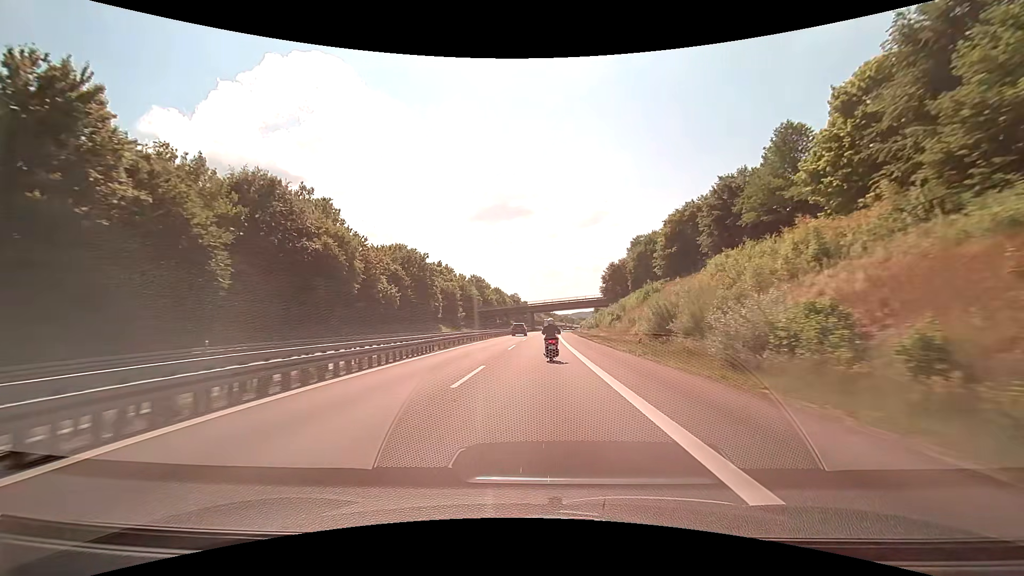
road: motorway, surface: asphalt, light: Day
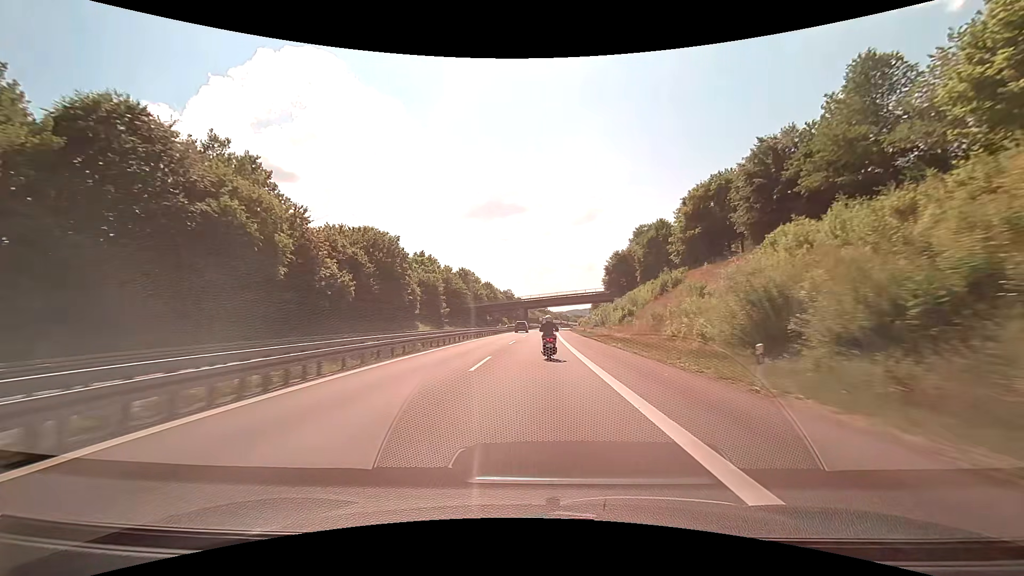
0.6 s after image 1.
(0.0, +14.7) m; 0°
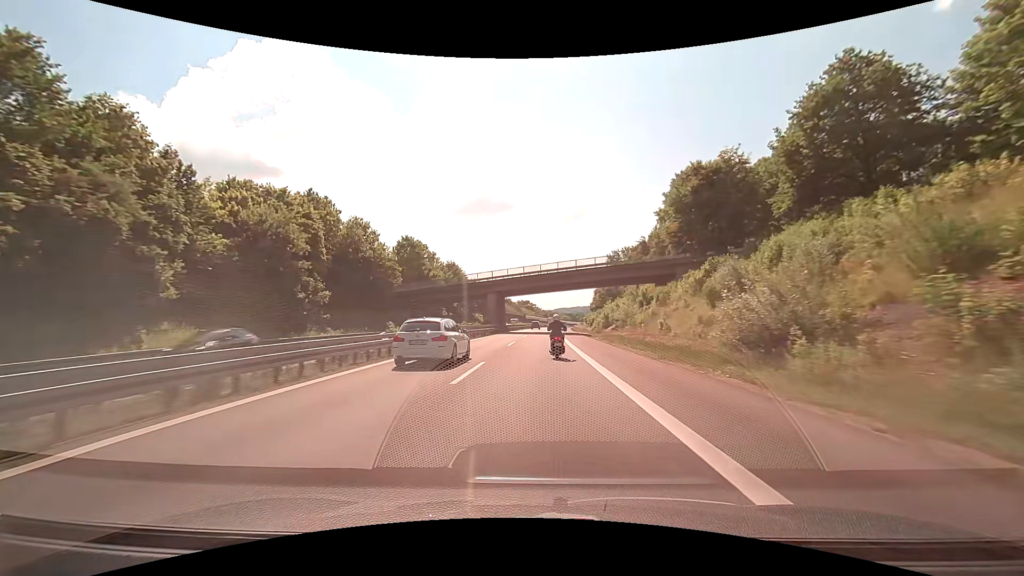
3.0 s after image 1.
(+0.7, +57.3) m; +1°
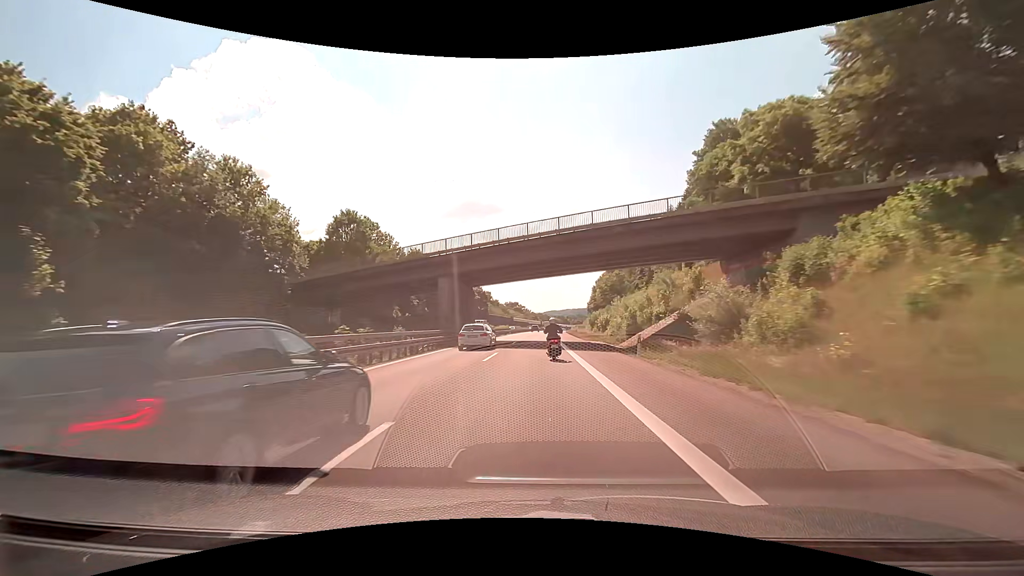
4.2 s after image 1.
(+0.4, +28.0) m; +1°
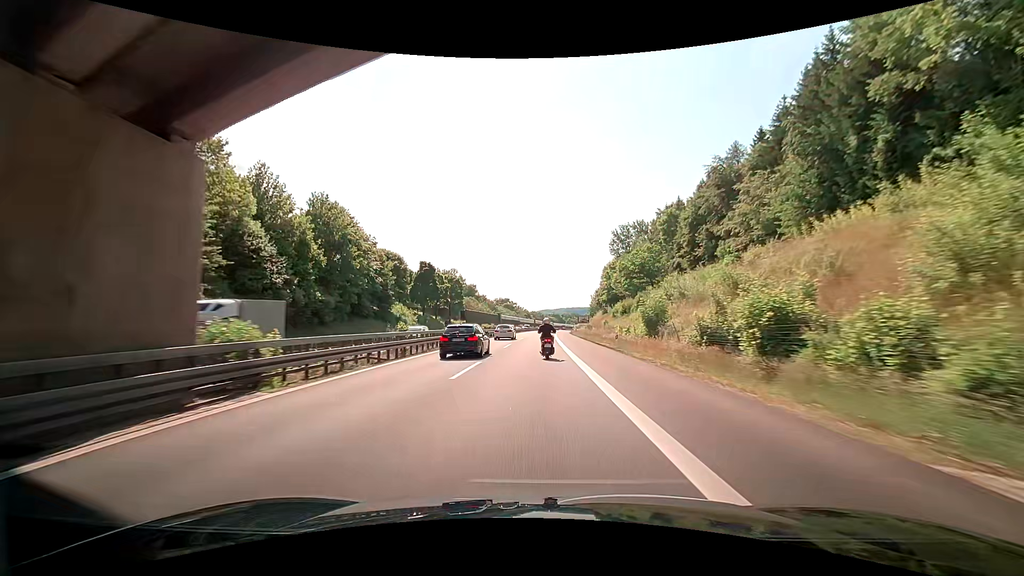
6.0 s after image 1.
(+0.2, +42.6) m; +1°
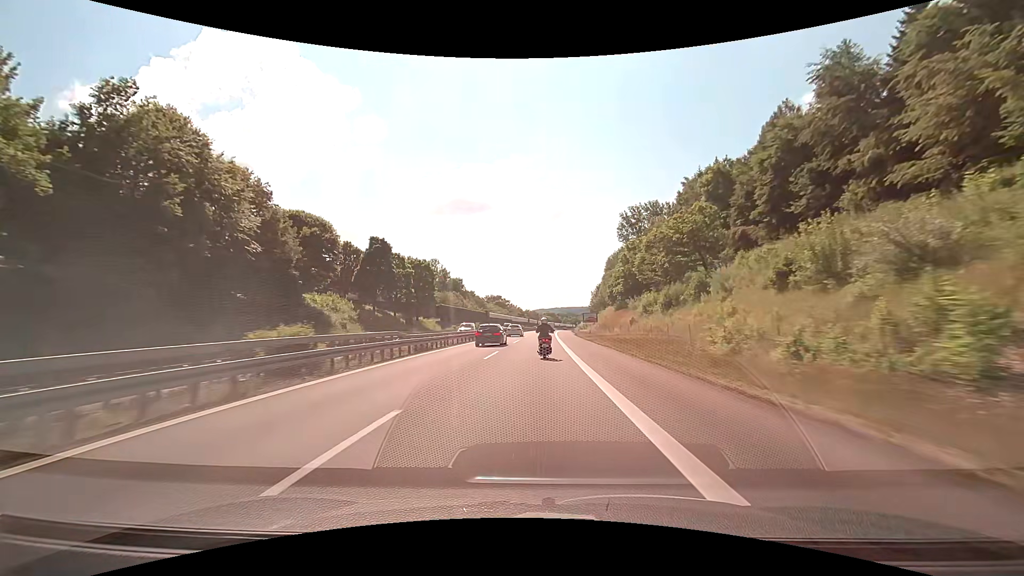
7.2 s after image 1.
(+0.1, +28.8) m; +1°
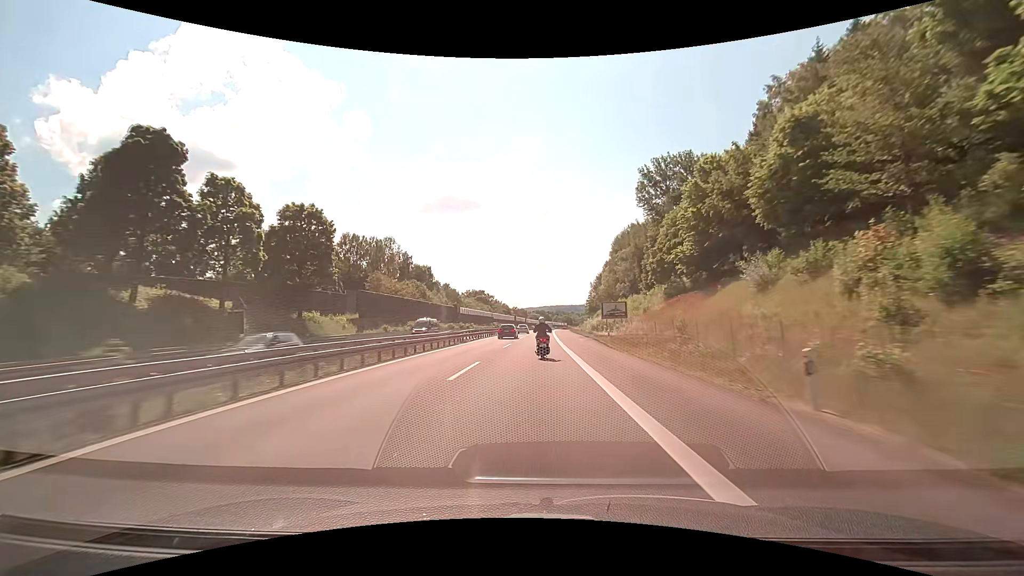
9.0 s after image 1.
(+0.4, +43.9) m; +1°
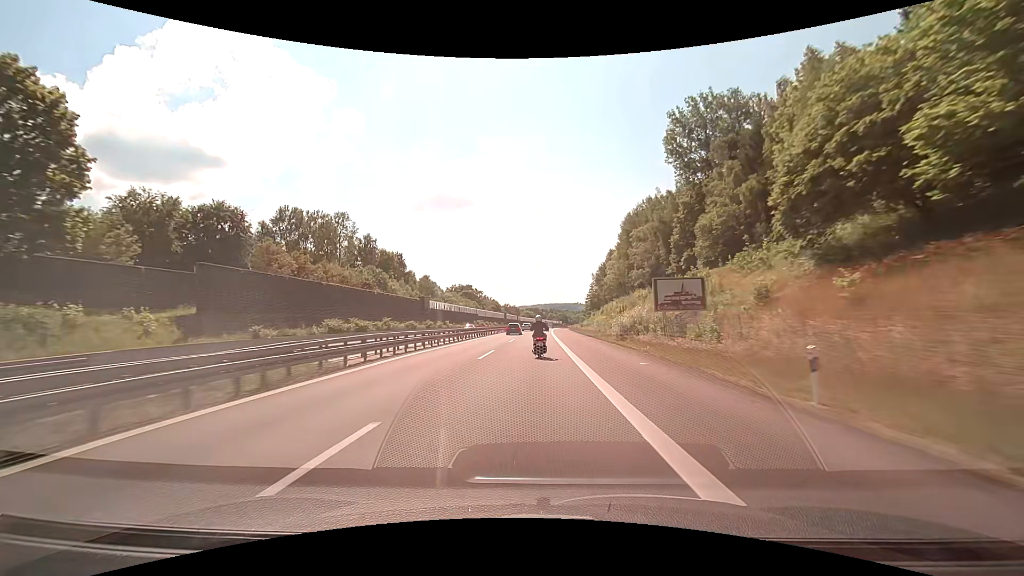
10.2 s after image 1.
(+0.2, +29.3) m; +1°
(0, +10) (0, +20) (0, +30) (0, +40) (0, +50) (0, +60) (0, +70) (0, +80) (+1, +90) (+1, +100) m
